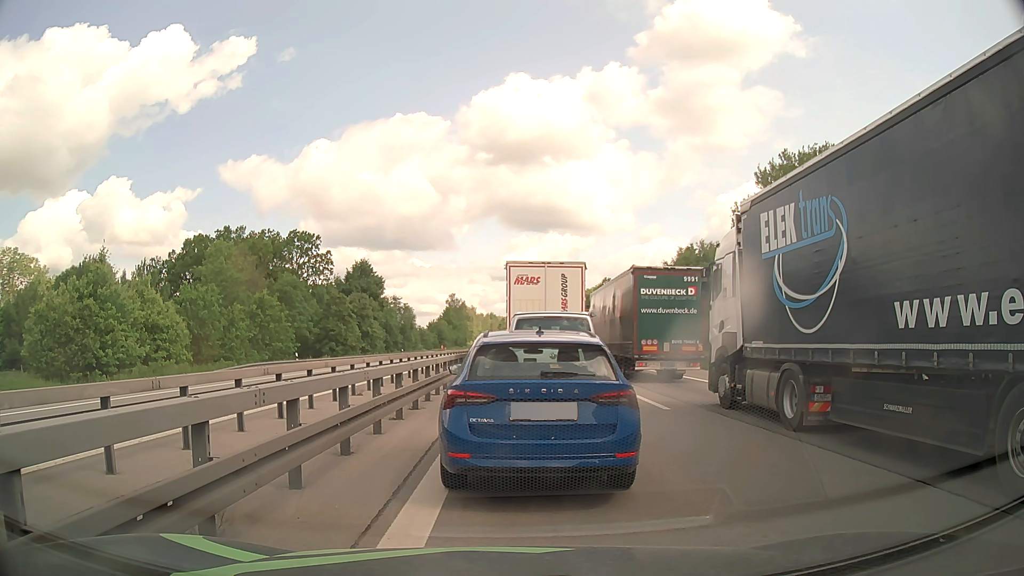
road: motorway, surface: asphalt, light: Day
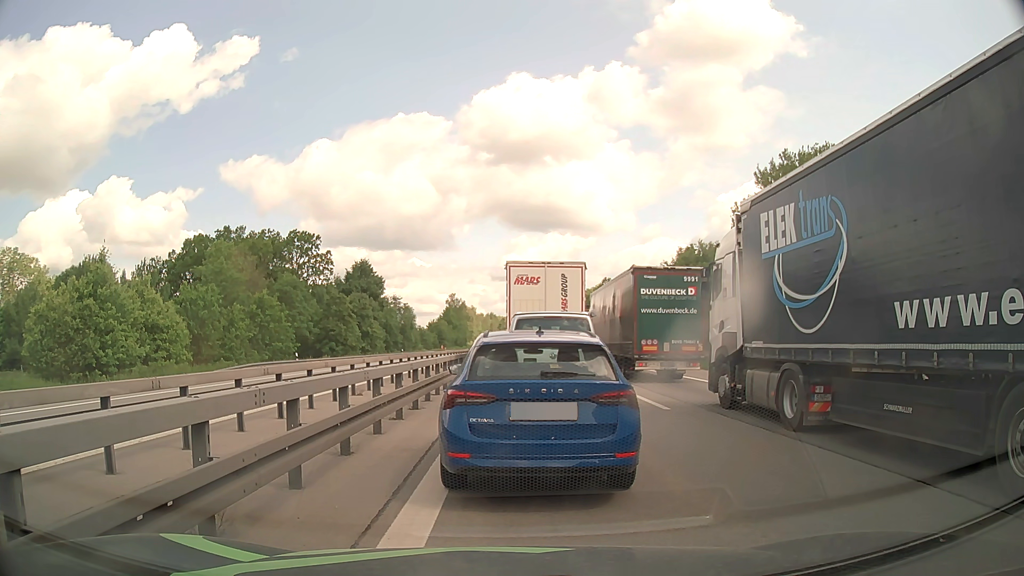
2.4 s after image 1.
(0.0, 0.0) m; 0°
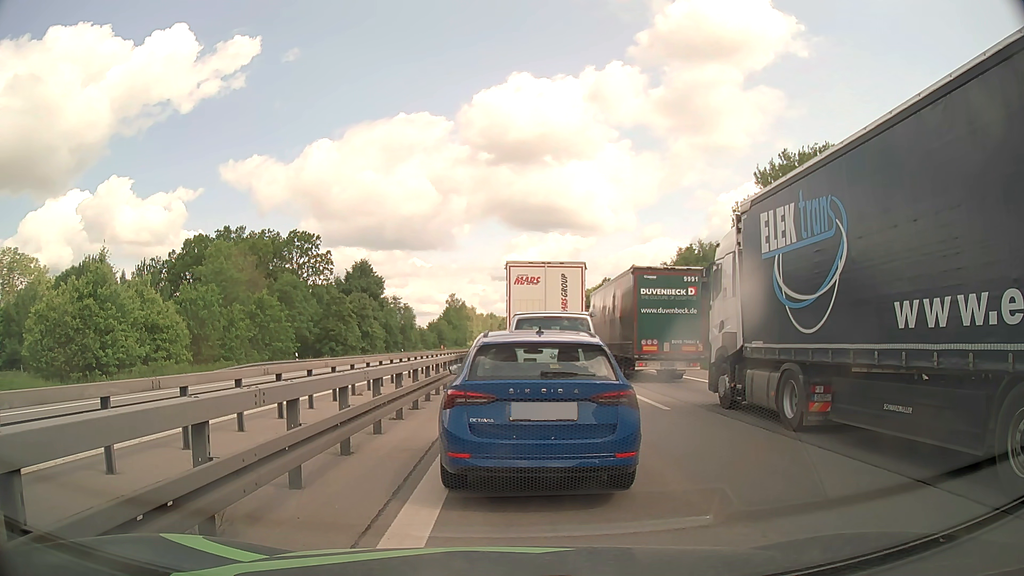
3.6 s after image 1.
(0.0, 0.0) m; 0°
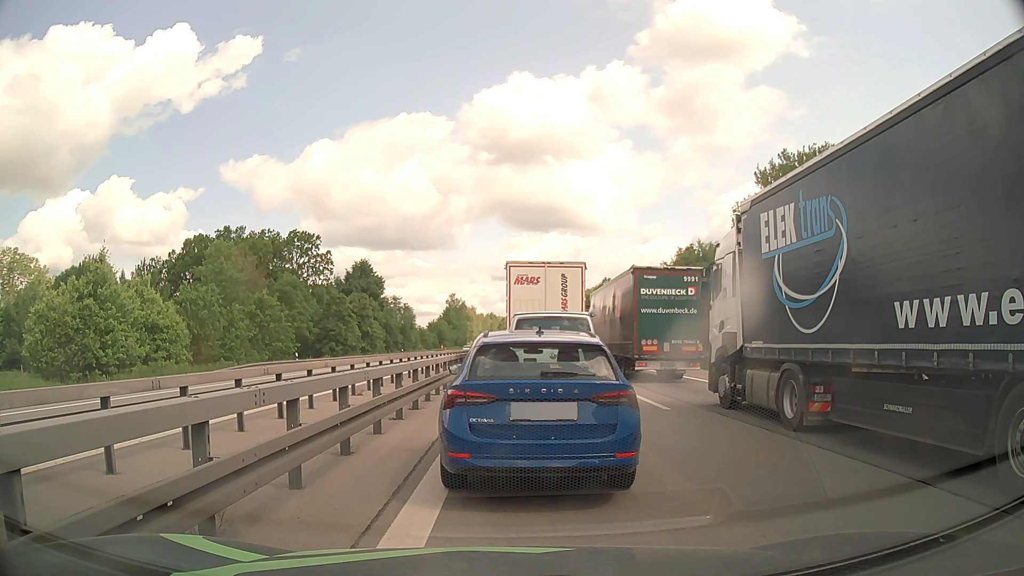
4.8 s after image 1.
(0.0, 0.0) m; 0°
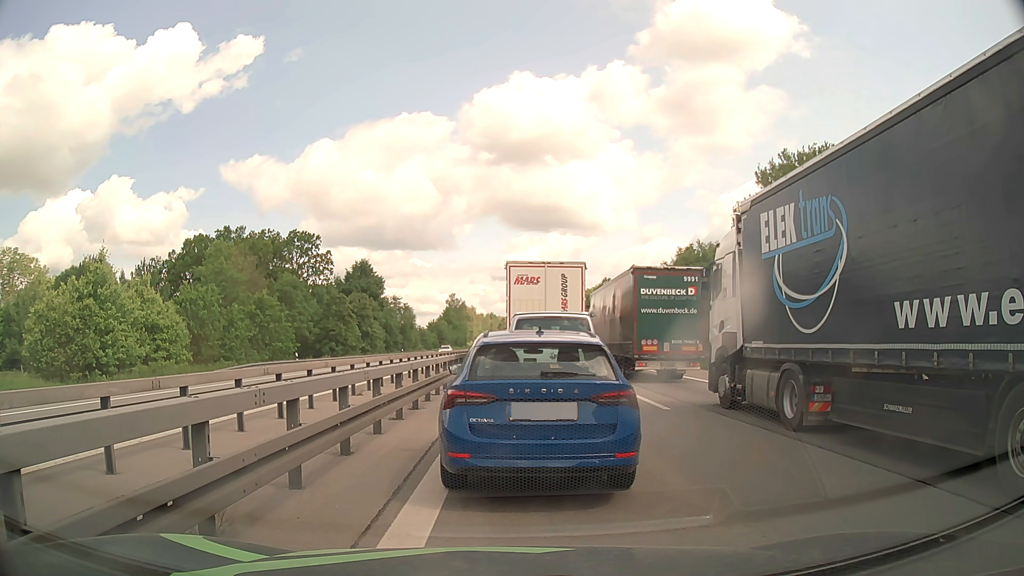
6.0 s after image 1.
(0.0, 0.0) m; 0°
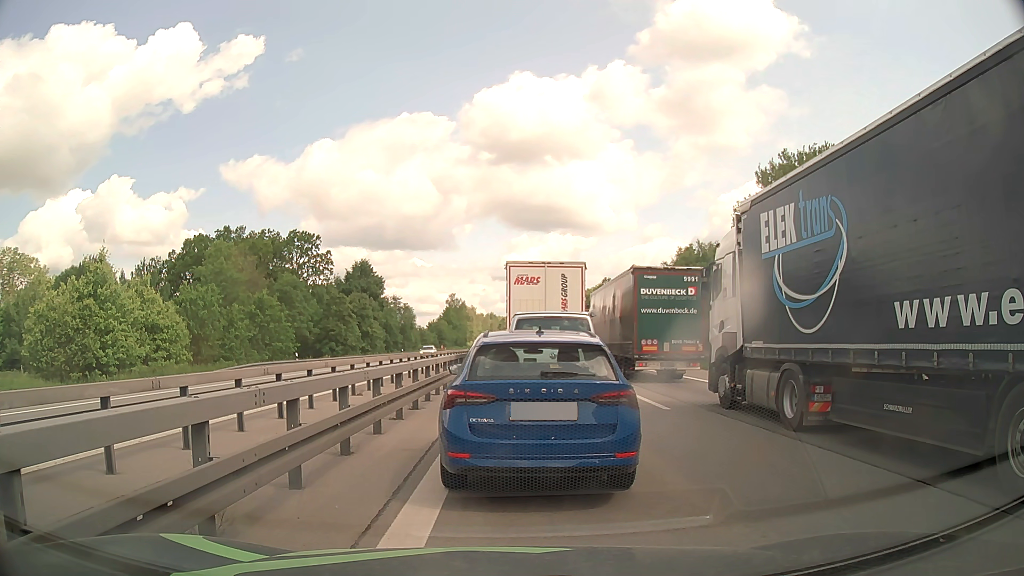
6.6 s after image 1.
(0.0, 0.0) m; 0°
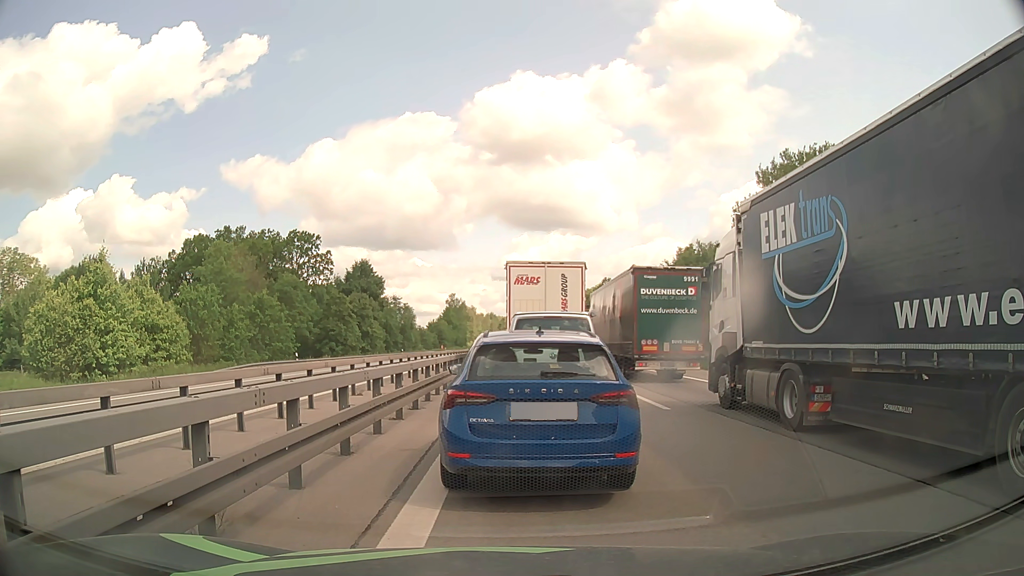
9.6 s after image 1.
(0.0, 0.0) m; 0°
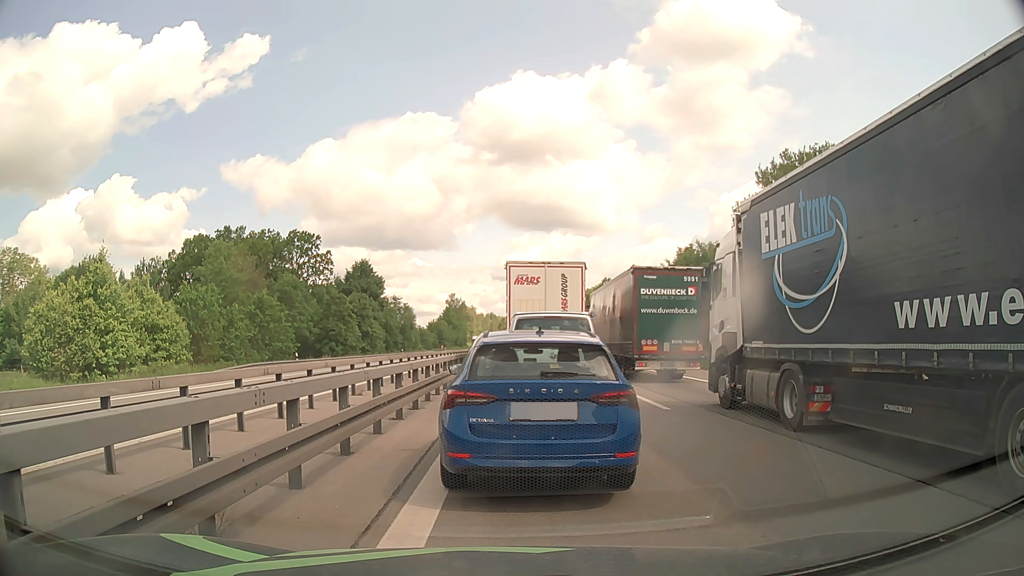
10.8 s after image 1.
(0.0, 0.0) m; 0°
